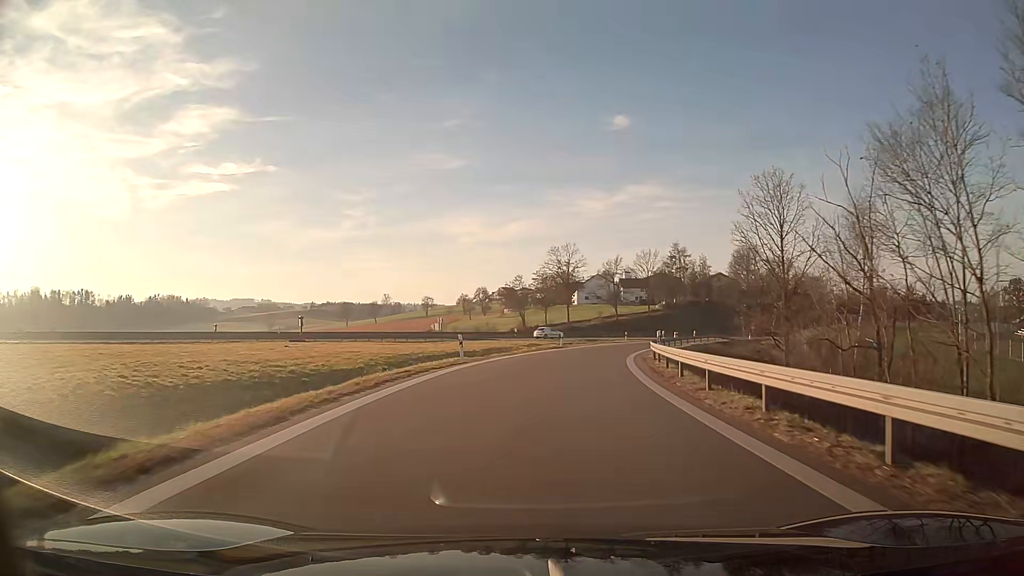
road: motorway_link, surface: asphalt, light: Day
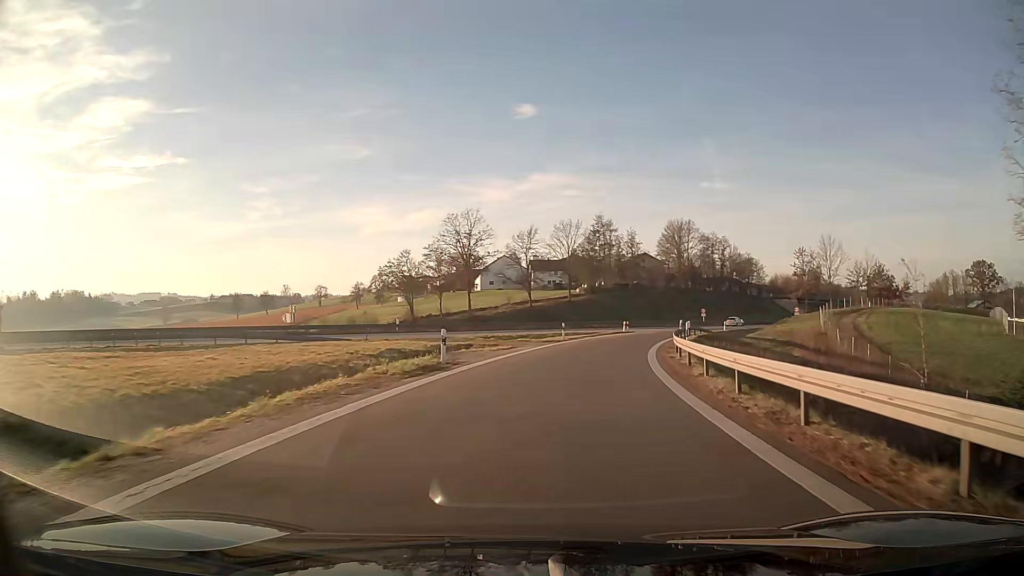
(+1.9, +28.8) m; +9°
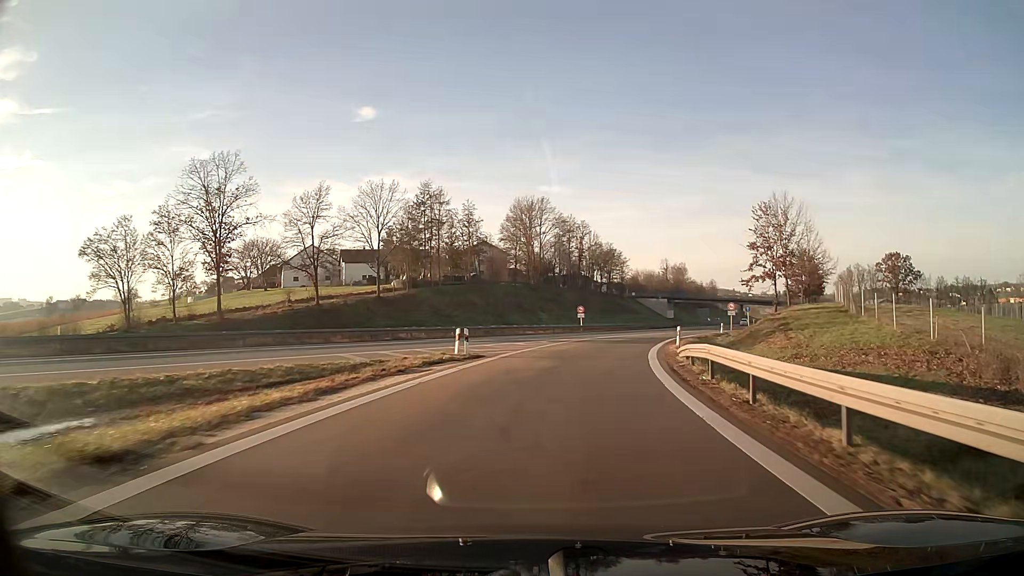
(+4.8, +38.4) m; +14°
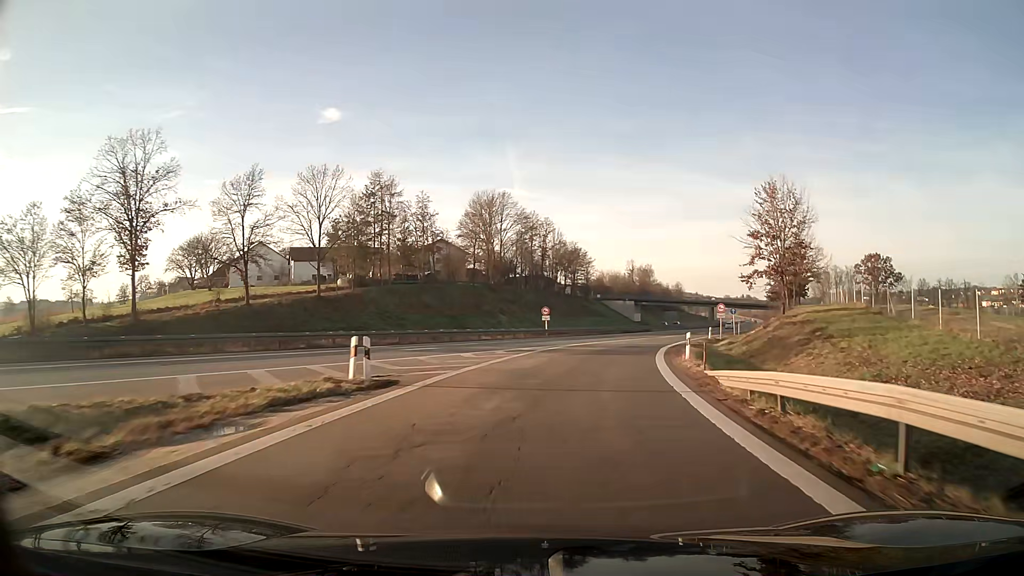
(+0.2, +9.5) m; +3°
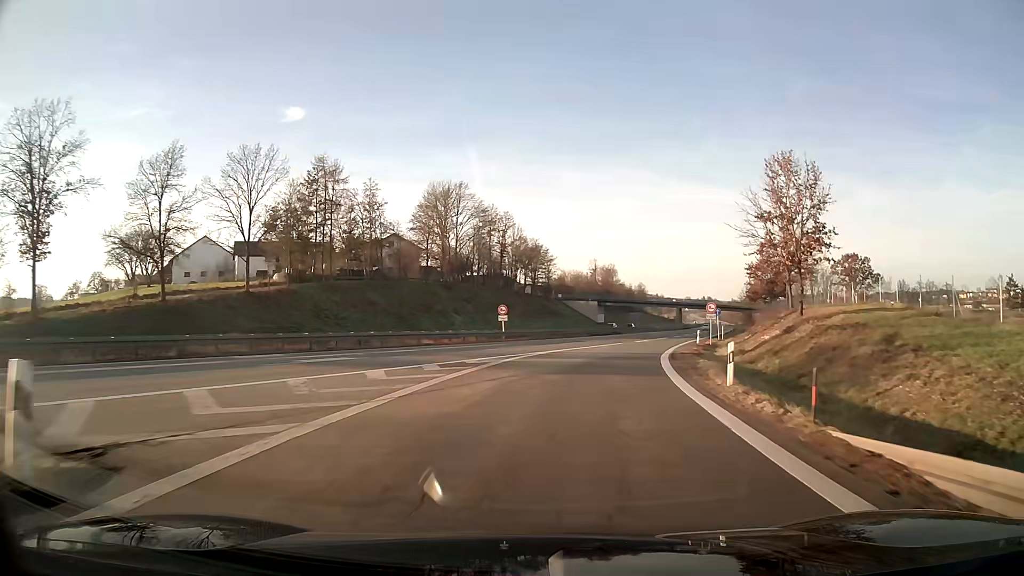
(+0.3, +9.4) m; +4°
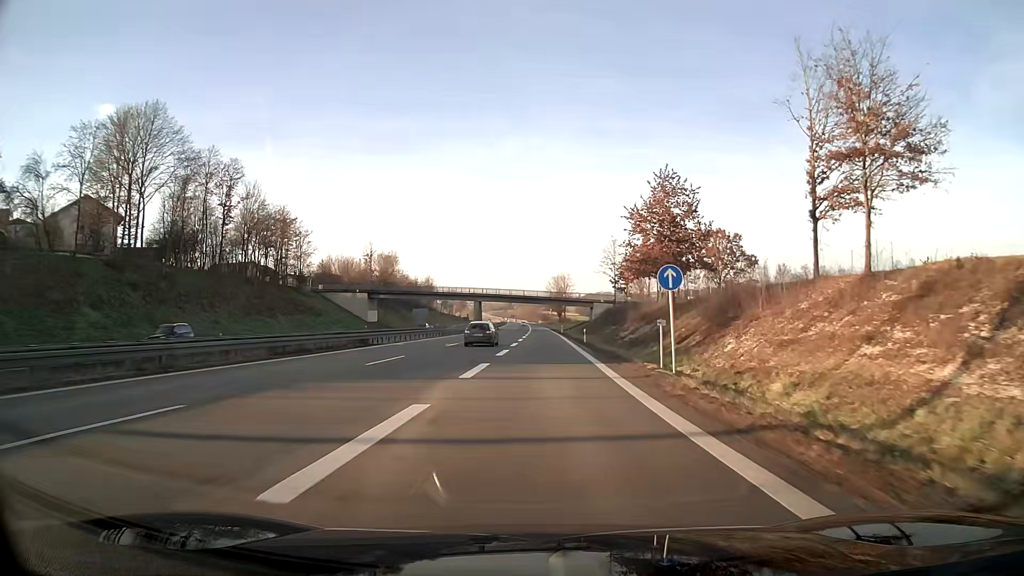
(+8.0, +47.6) m; +17°
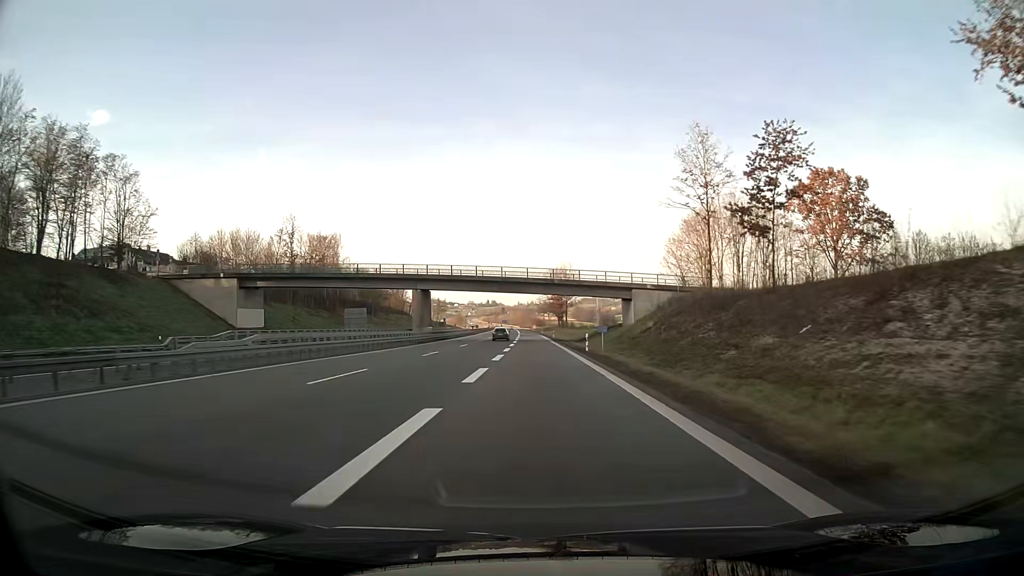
(+0.8, +60.3) m; +1°
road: motorway
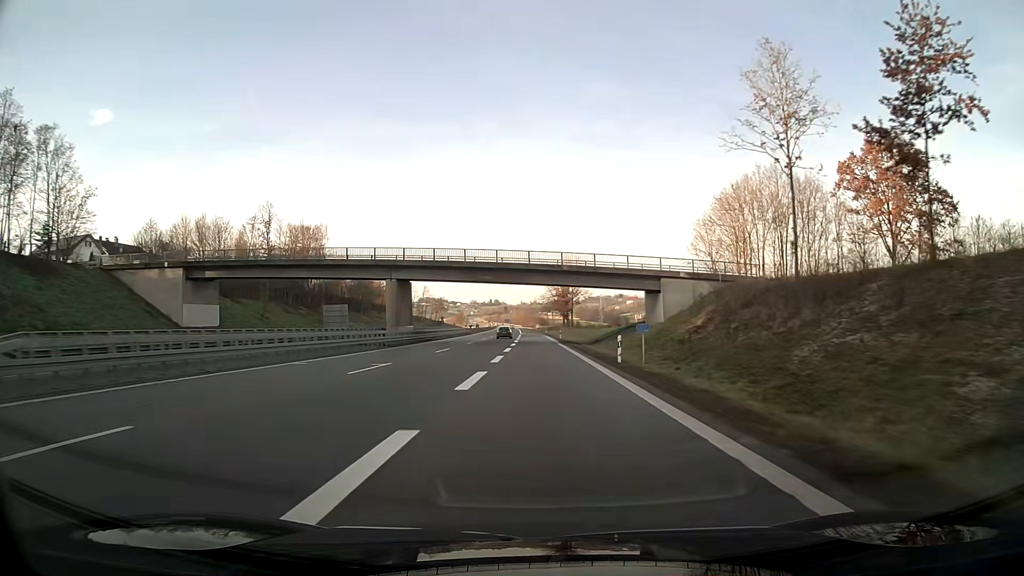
(0.0, +14.4) m; 0°
